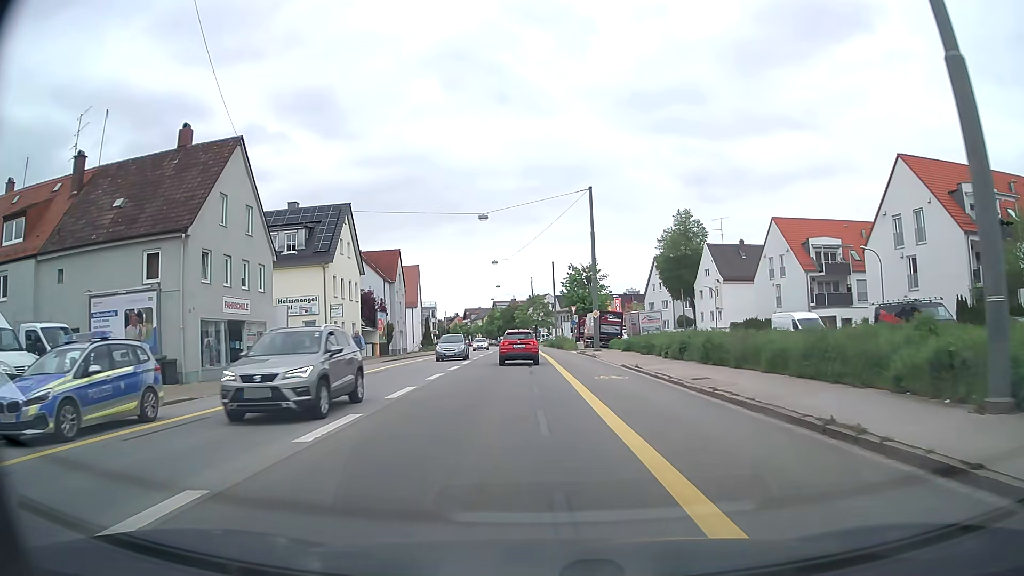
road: tertiary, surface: asphalt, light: Day
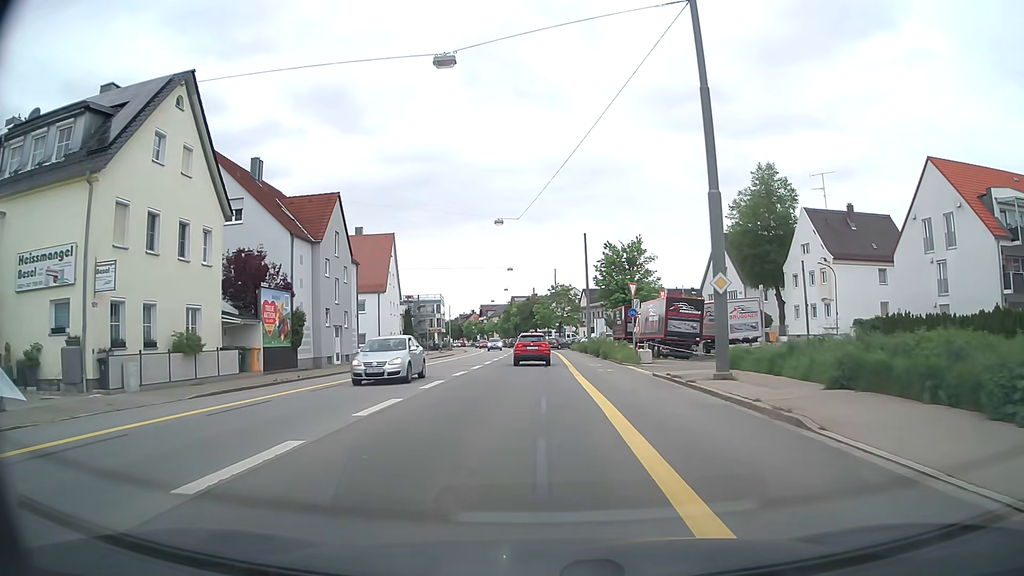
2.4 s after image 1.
(-0.4, +27.4) m; -2°
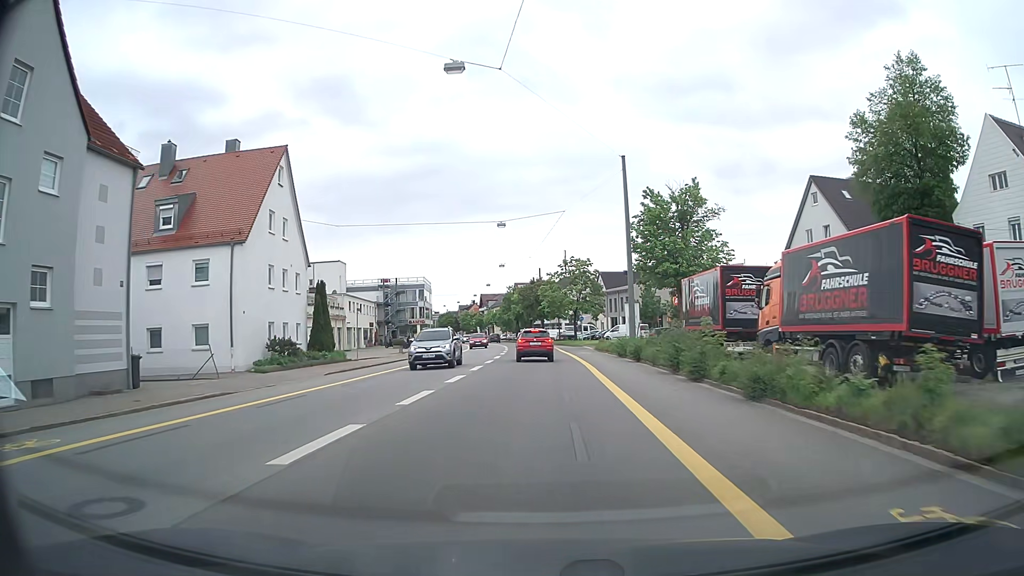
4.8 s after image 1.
(-0.1, +28.8) m; 0°
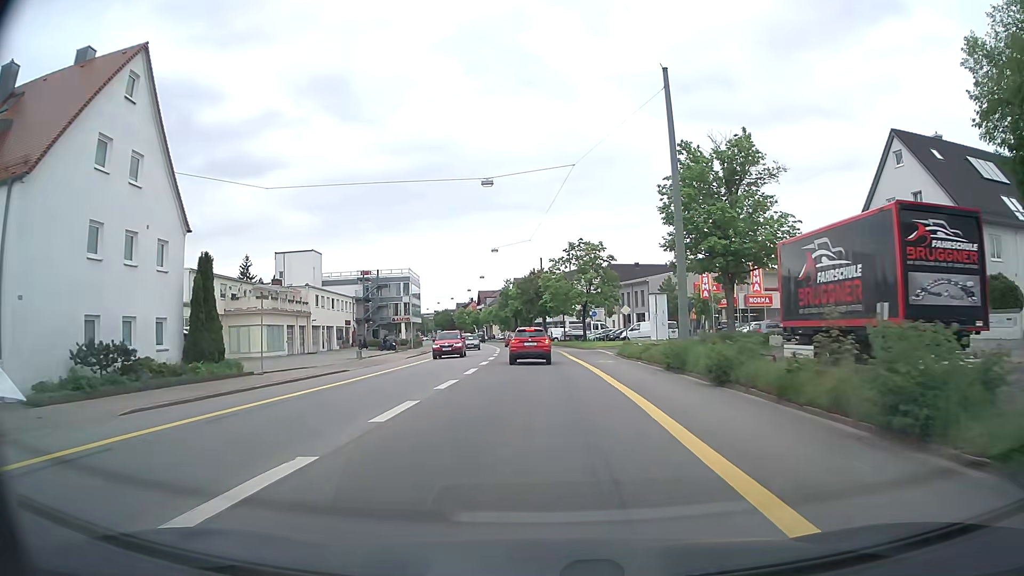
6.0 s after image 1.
(0.0, +14.5) m; 0°
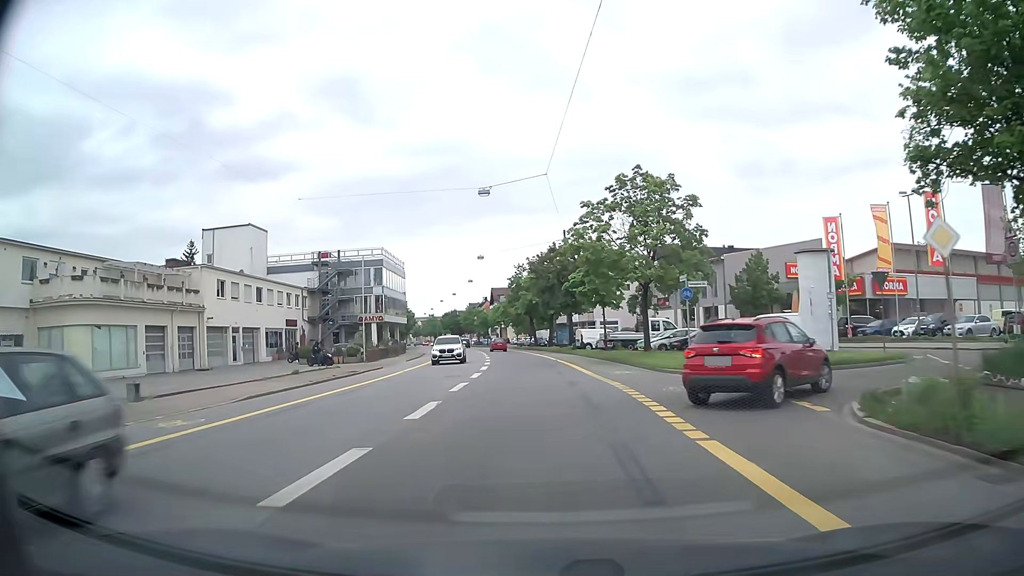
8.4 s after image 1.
(-0.3, +29.2) m; -2°
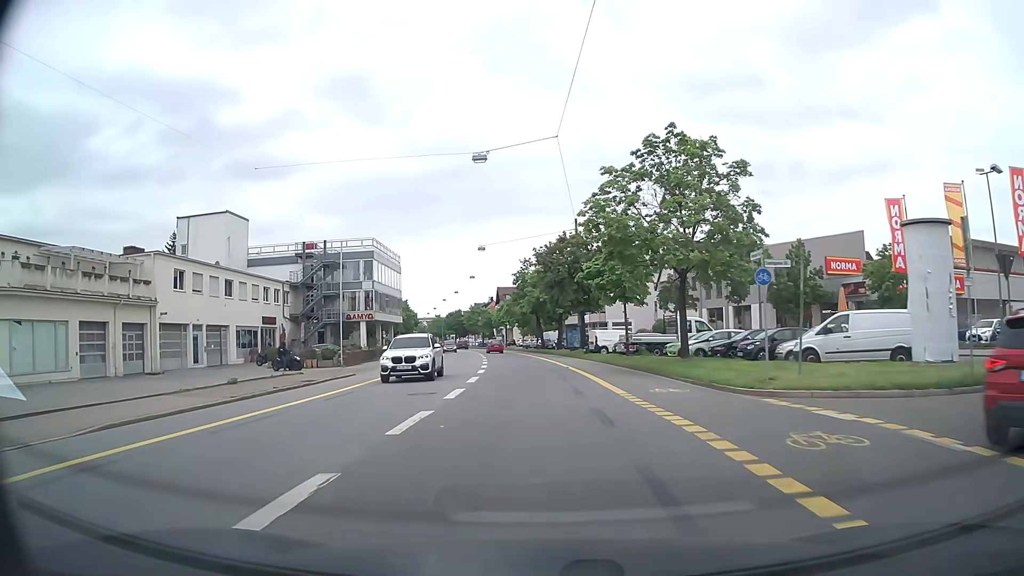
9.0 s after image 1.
(-0.1, +7.8) m; -1°
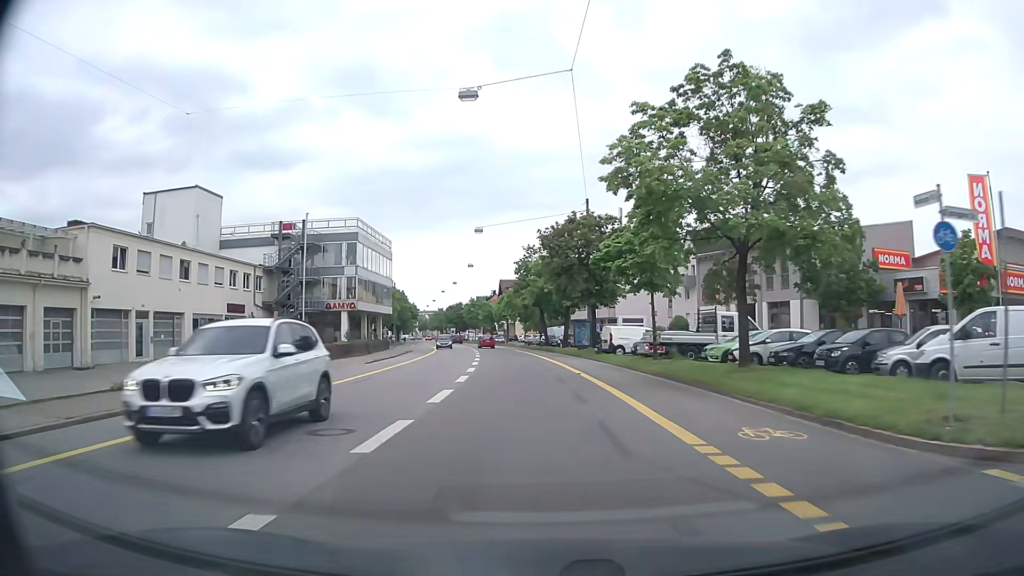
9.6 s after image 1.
(0.0, +7.9) m; 0°
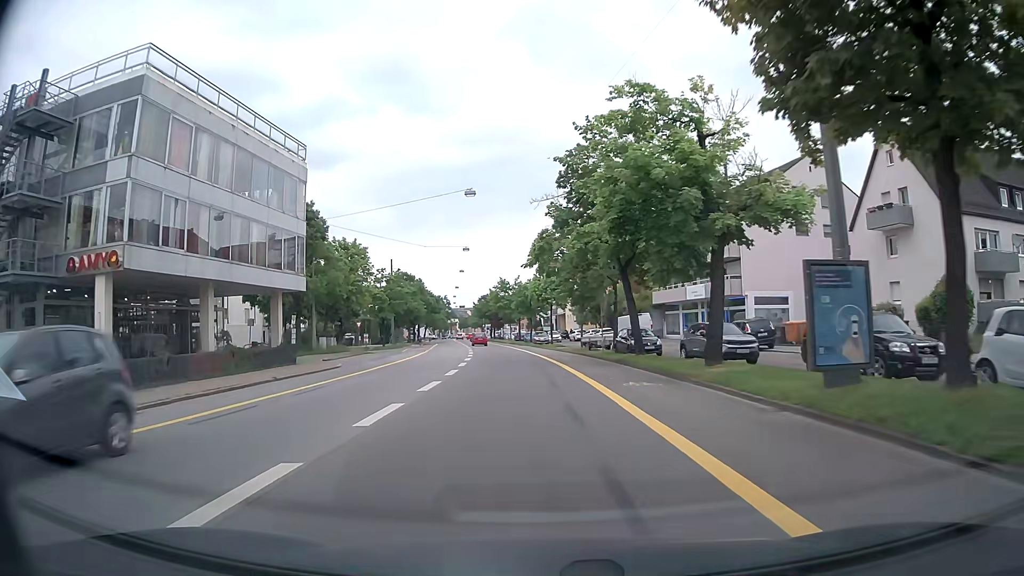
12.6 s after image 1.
(-1.2, +40.4) m; -4°
(0, +10) (-1, +20) (-1, +30) (-2, +40) (-3, +50) (-4, +60) (-5, +70) (-6, +80) (-8, +90) (-9, +100) m
